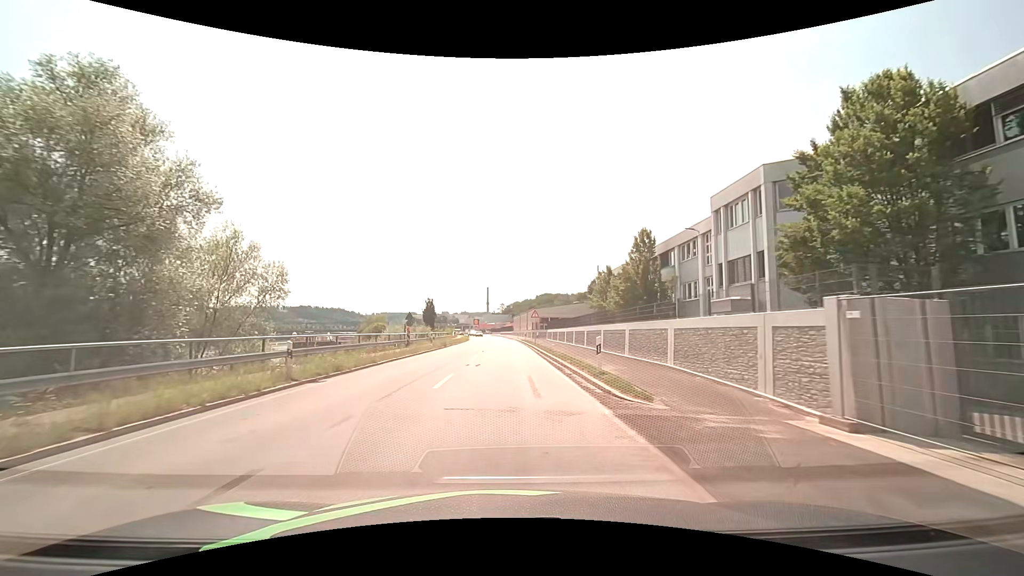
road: primary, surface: asphalt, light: Day
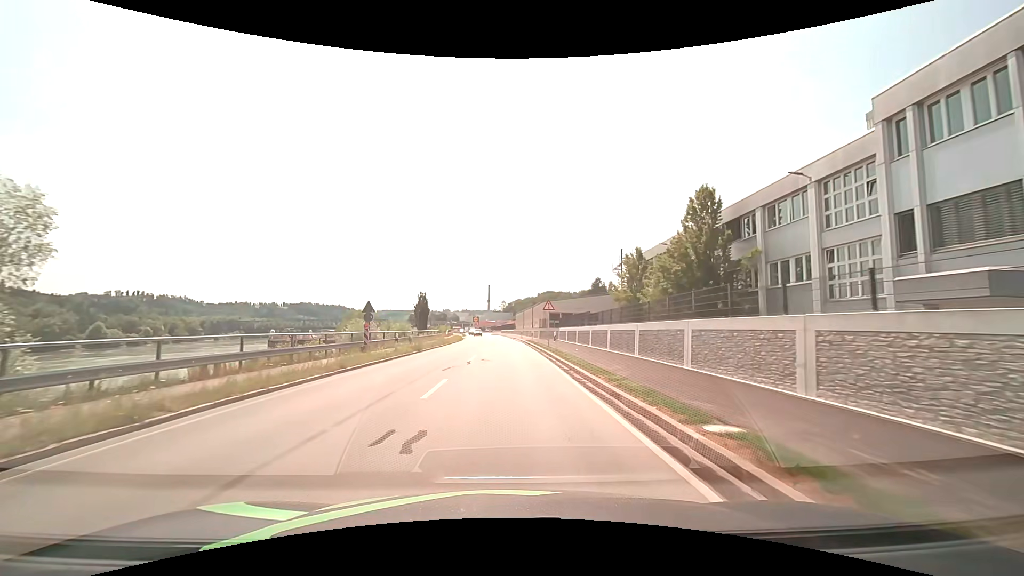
(-0.1, +13.9) m; 0°
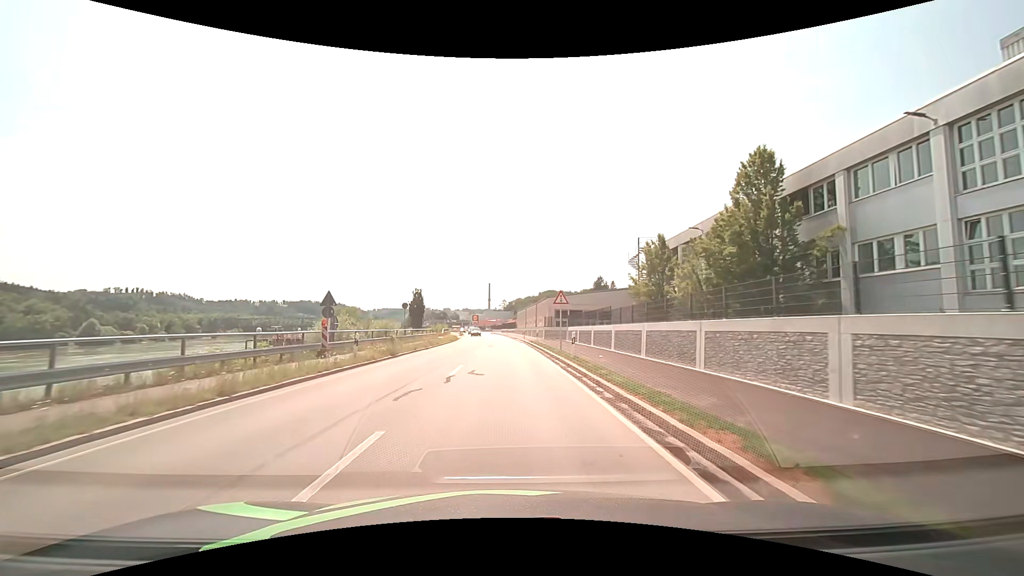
(0.0, +7.2) m; 0°
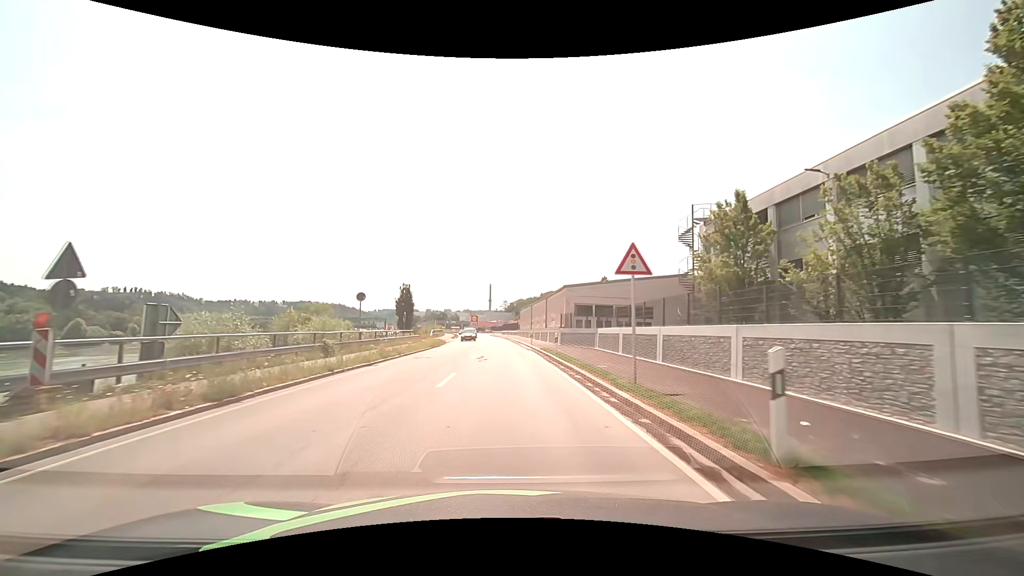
(0.0, +14.6) m; 0°
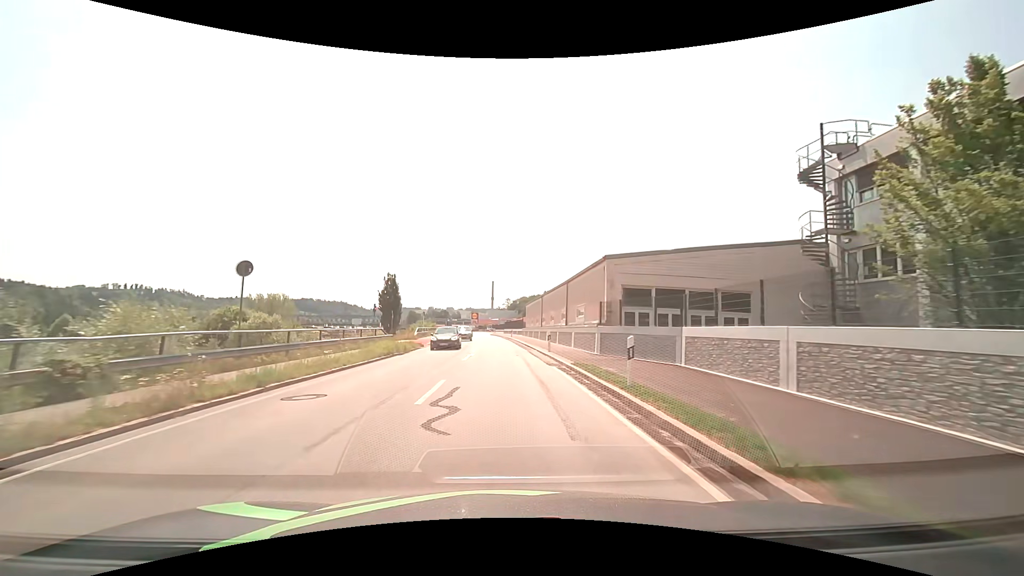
(0.0, +14.8) m; 0°
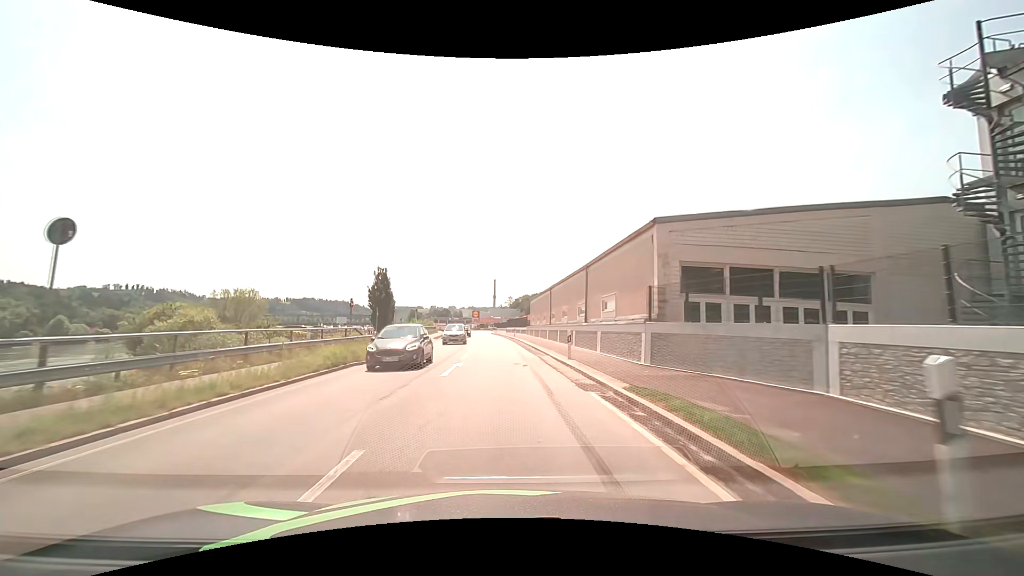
(0.0, +7.5) m; 0°
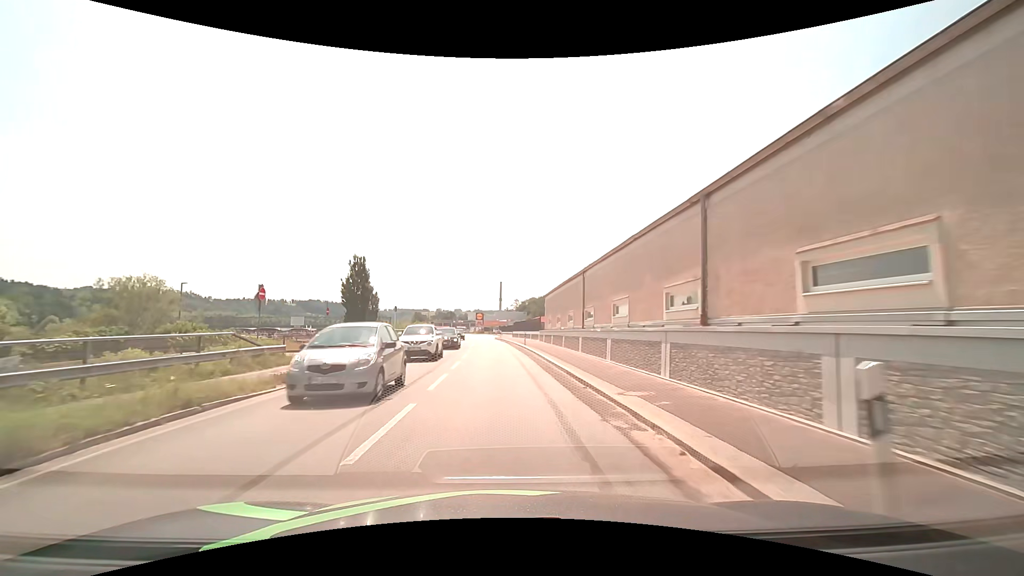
(-0.1, +15.0) m; 0°
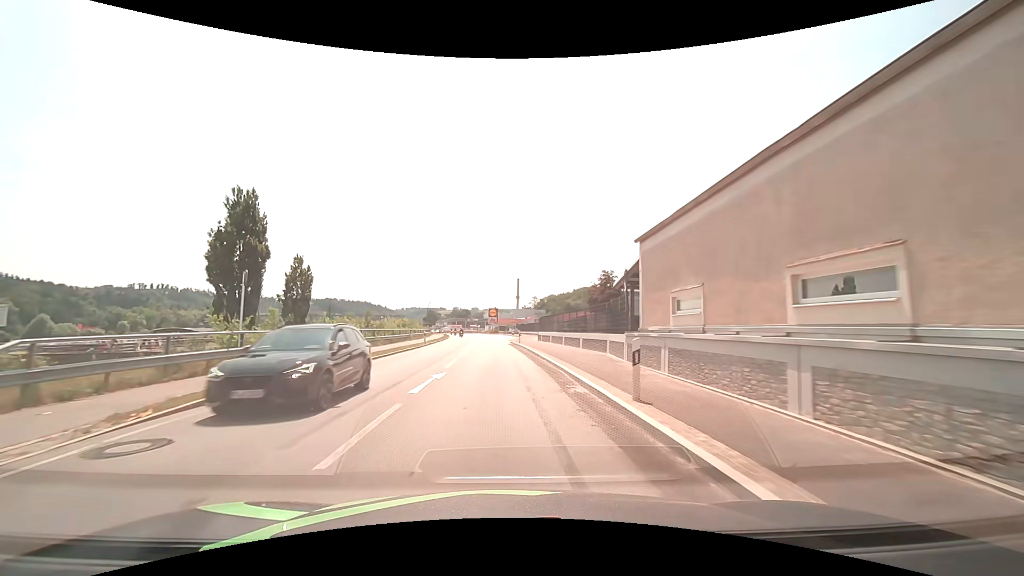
(-0.6, +30.2) m; -2°
(0, +10) (0, +20) (-1, +30) (-1, +40) (-1, +50) (-2, +60) (-2, +70) (-3, +80) (-3, +90) (-4, +100) m
